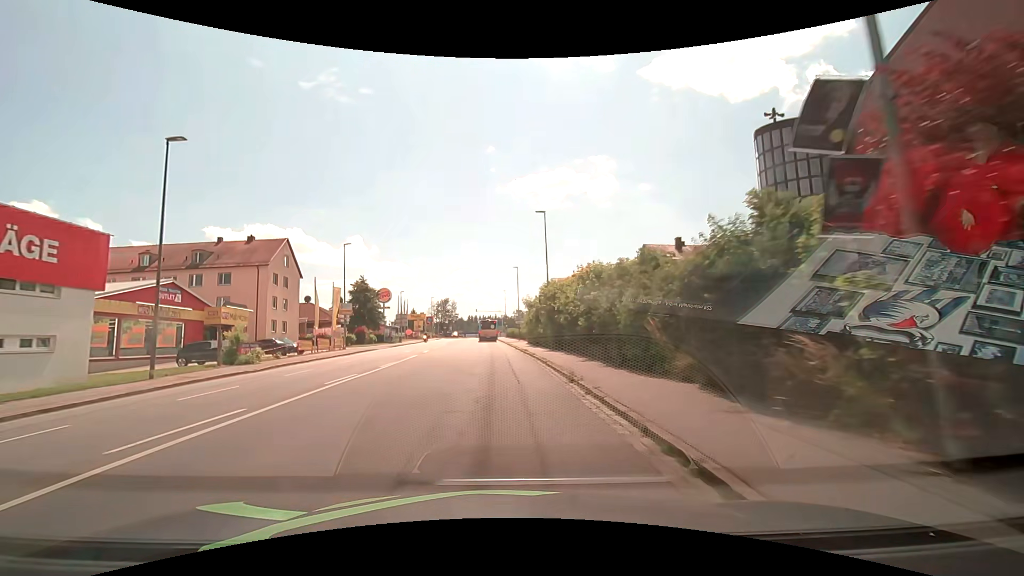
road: tertiary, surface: asphalt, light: Day
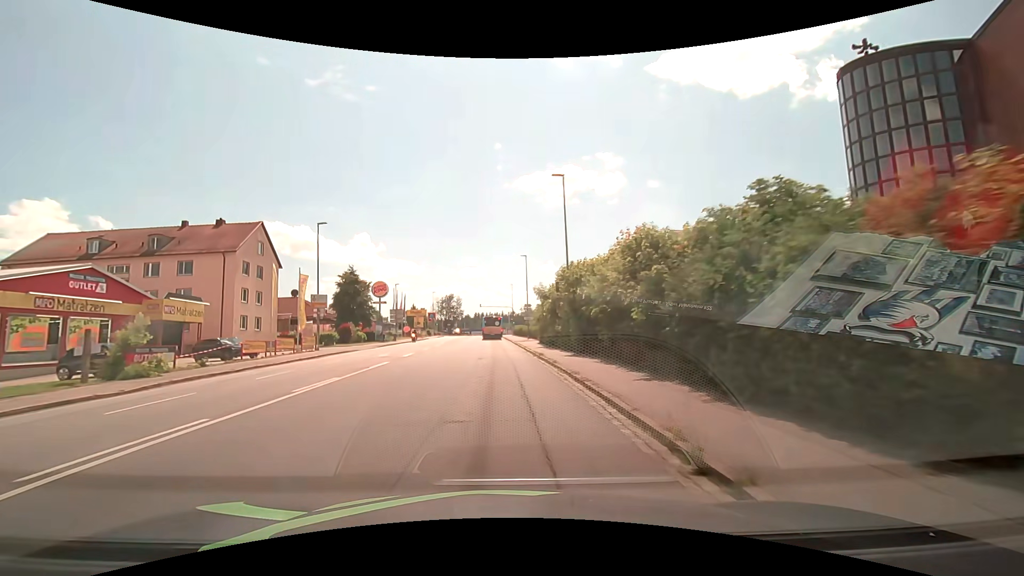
(0.0, +8.6) m; 0°
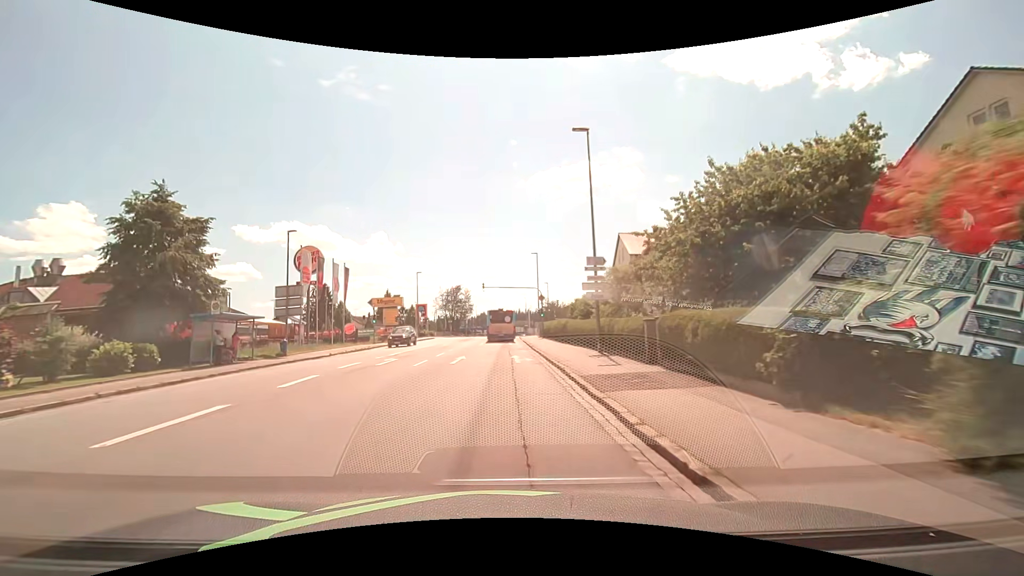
(-0.6, +39.0) m; -2°
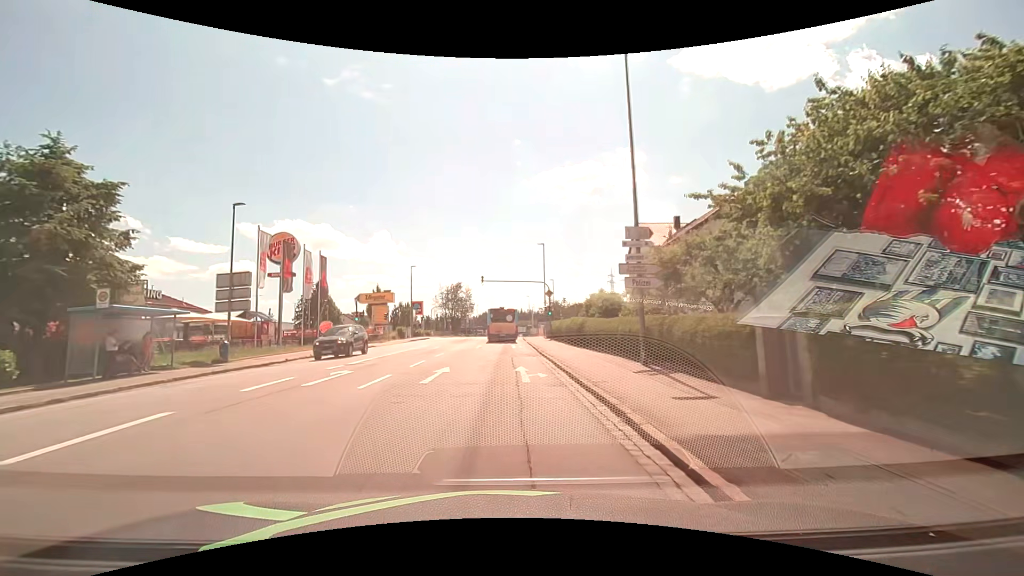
(0.0, +6.8) m; 0°
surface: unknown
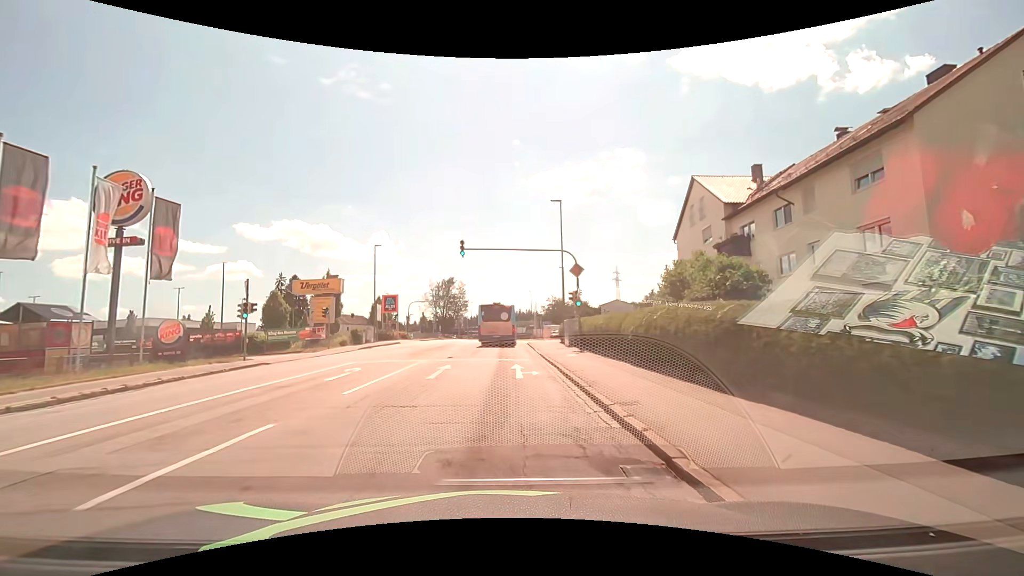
(0.0, +18.6) m; 0°
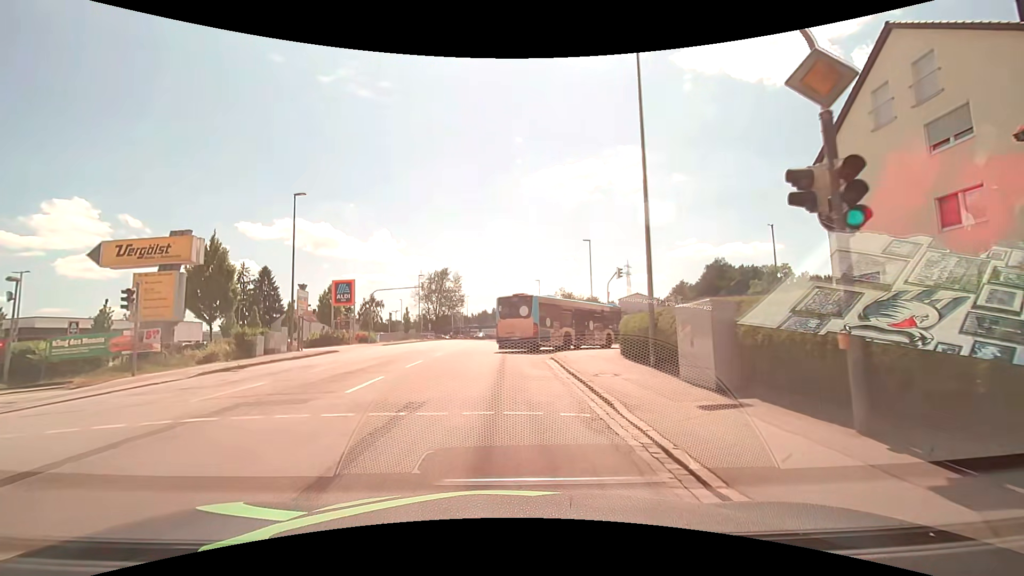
(-0.1, +20.2) m; 0°
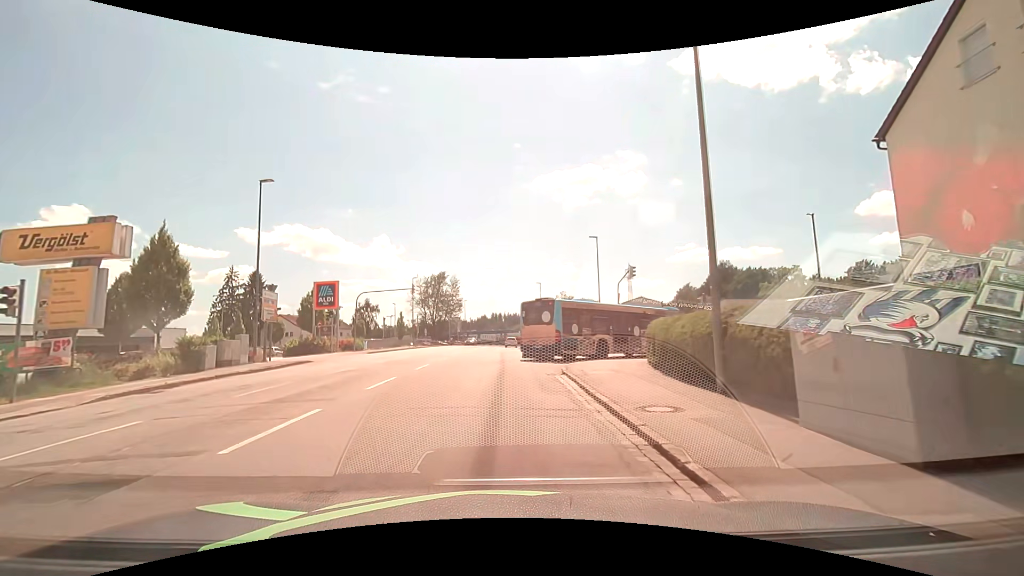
(0.0, +4.5) m; 0°
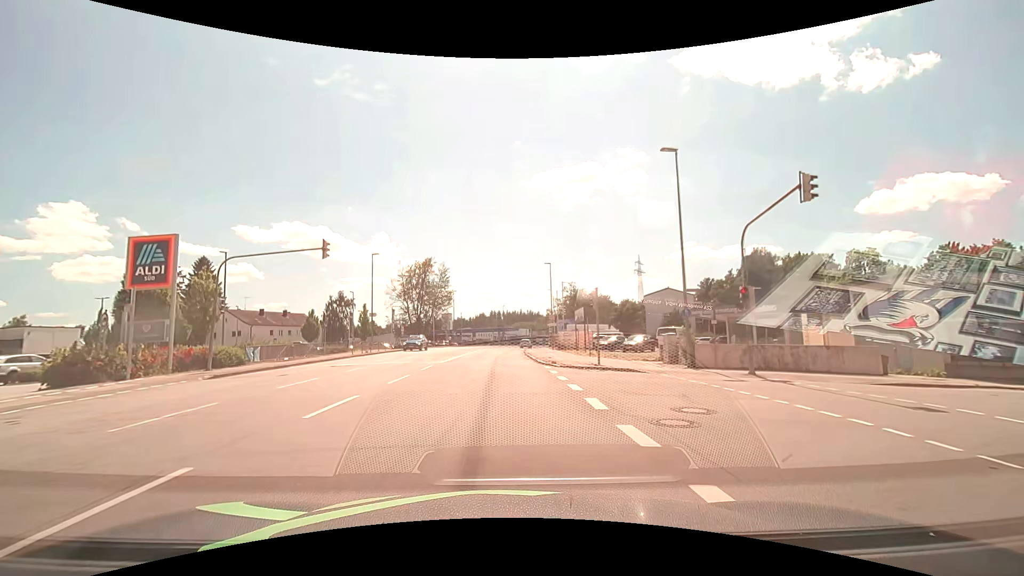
(+0.2, +21.6) m; 0°
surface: asphalt
(0, +10) (0, +20) (0, +30) (0, +40) (0, +50) (0, +60) (+1, +70) (+1, +80) (+3, +90) (+4, +100) m
